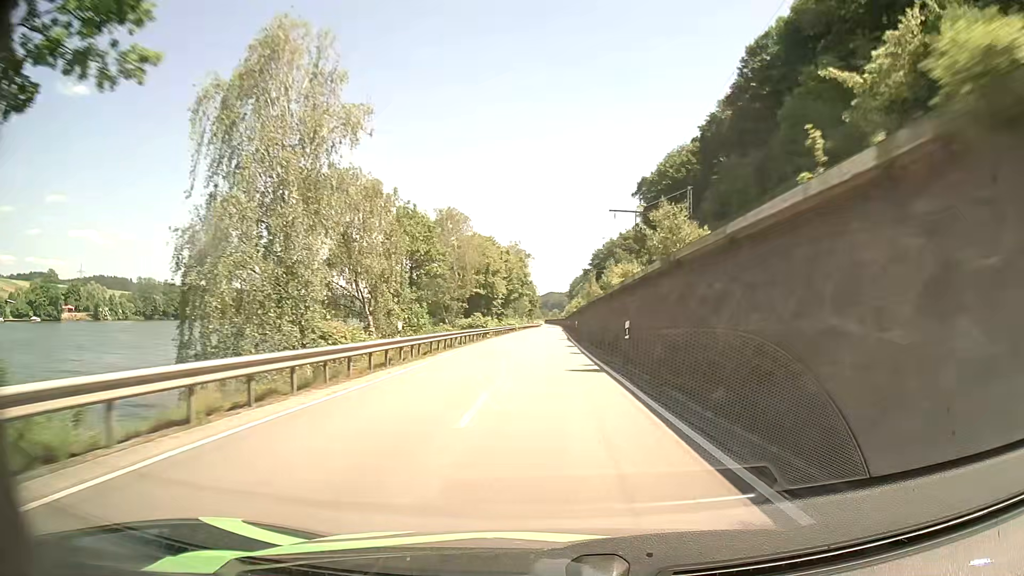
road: primary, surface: asphalt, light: Day
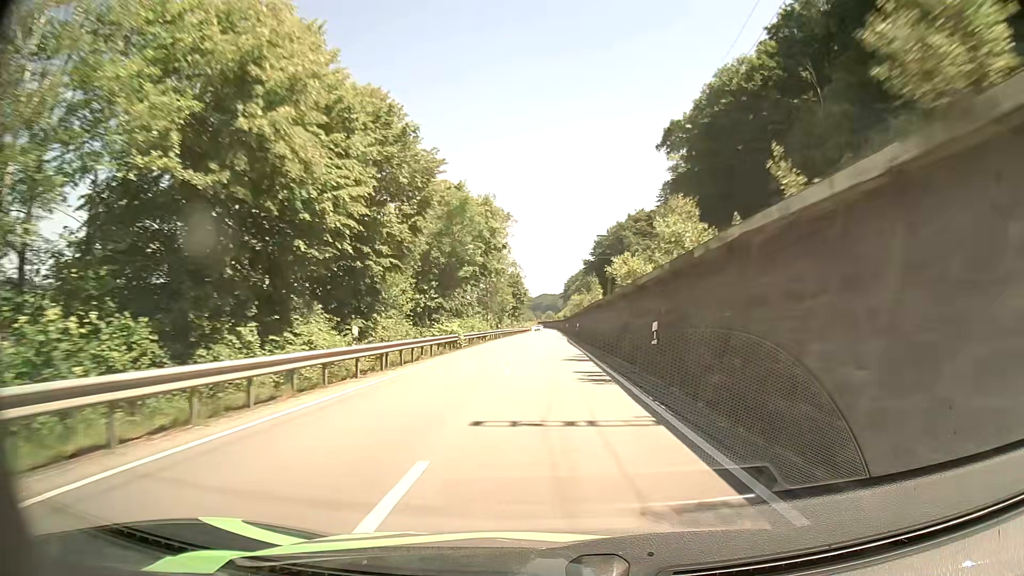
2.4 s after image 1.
(+0.2, +53.8) m; +1°
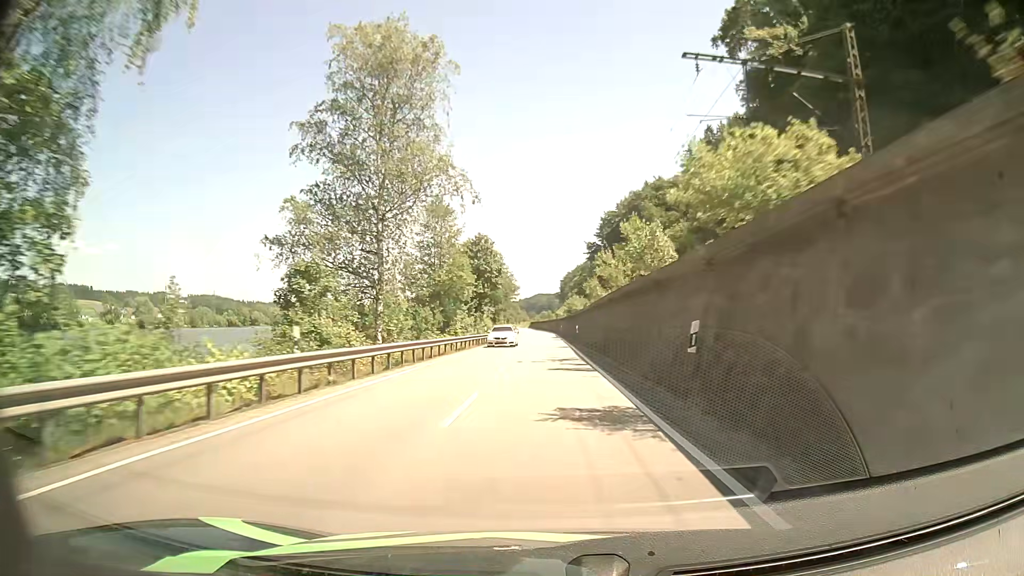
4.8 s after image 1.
(+0.1, +53.3) m; 0°
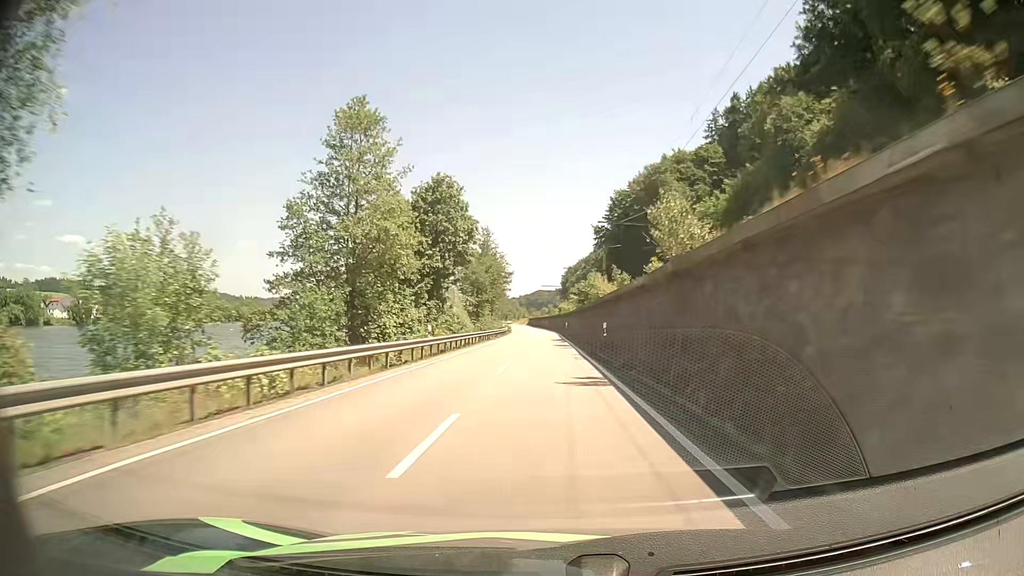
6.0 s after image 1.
(+0.1, +26.7) m; 0°
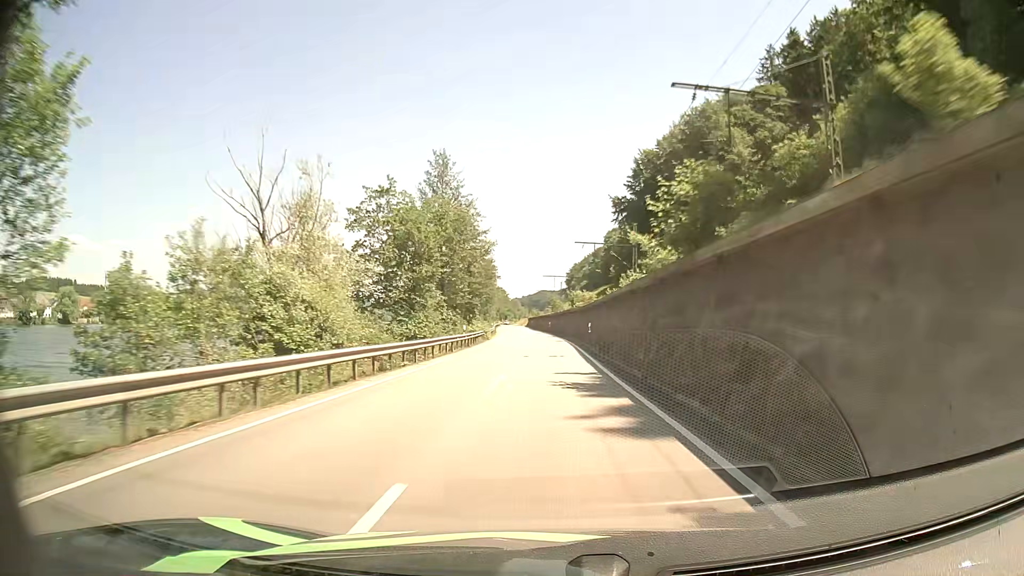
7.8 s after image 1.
(+0.1, +40.2) m; 0°
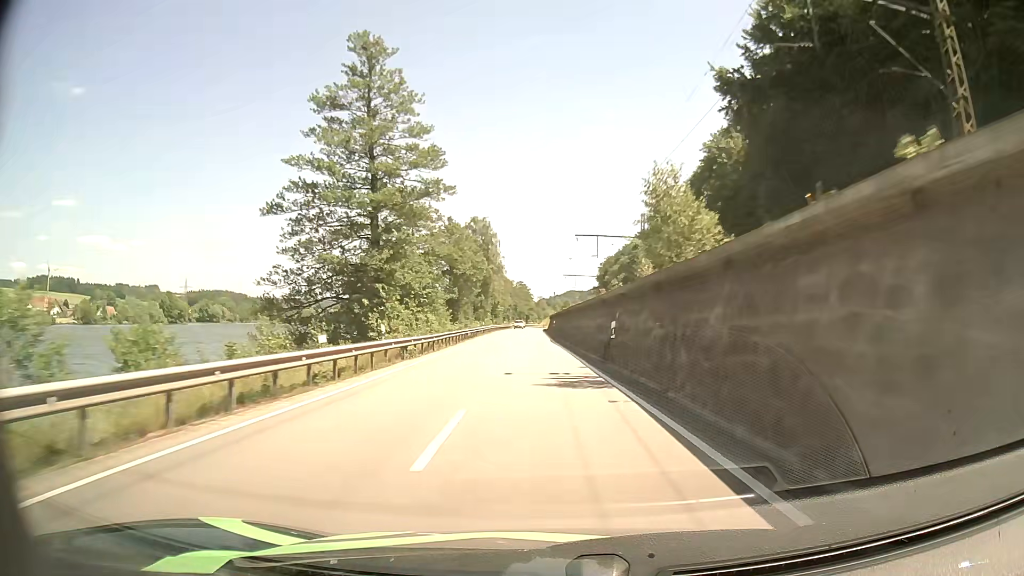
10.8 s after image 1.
(-0.9, +67.0) m; -2°
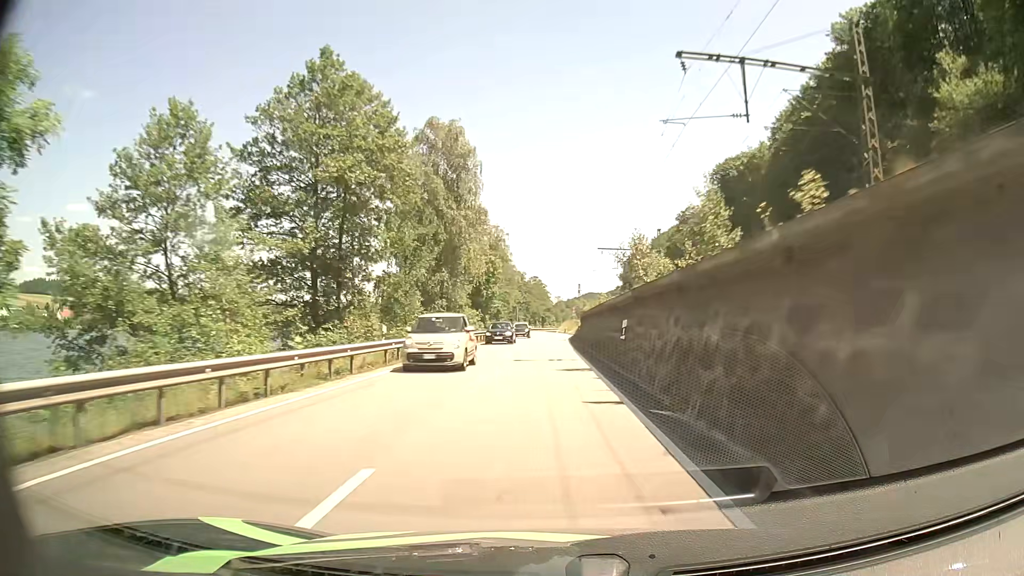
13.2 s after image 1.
(-1.4, +51.8) m; -2°
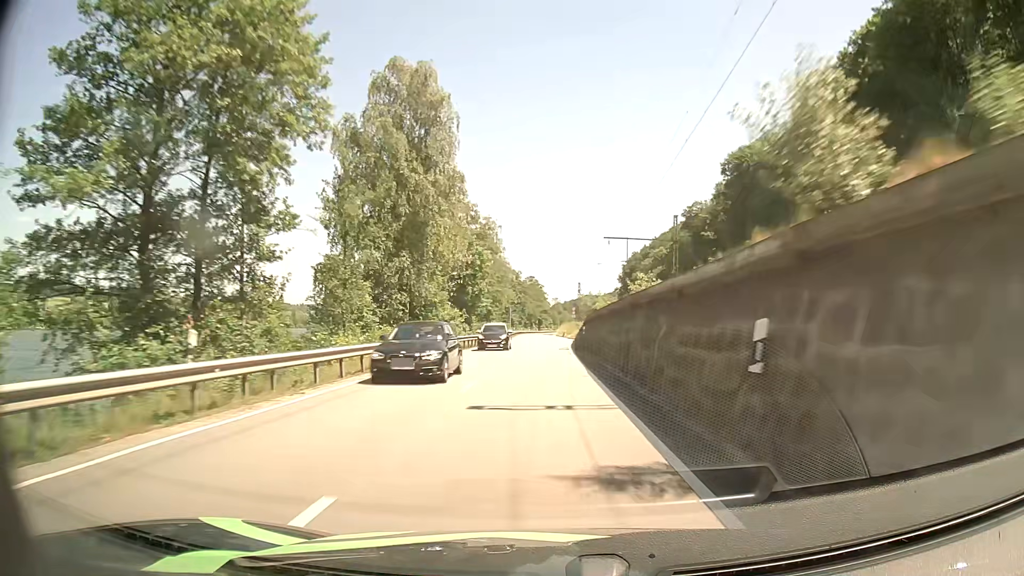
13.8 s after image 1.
(0.0, +12.8) m; 0°
(0, +10) (0, +20) (0, +30) (0, +40) (0, +50) (0, +60) (0, +70) (0, +80) (0, +90) (0, +100) m
